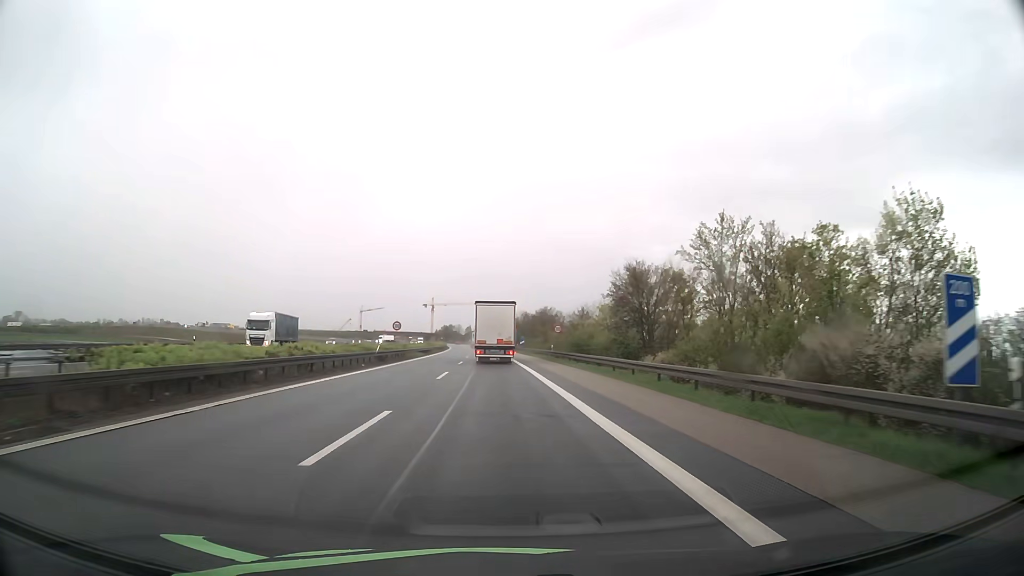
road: motorway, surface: asphalt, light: Day
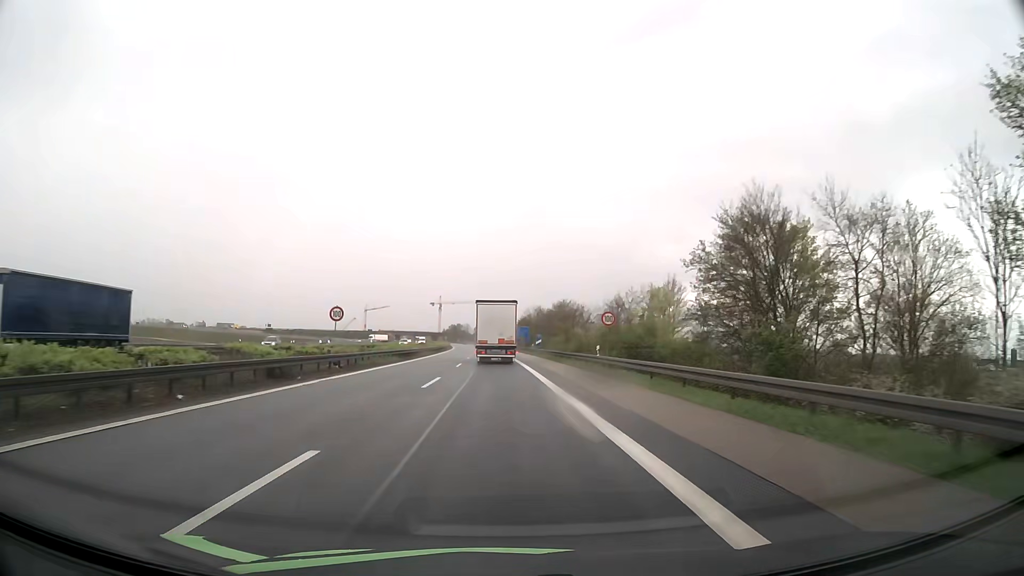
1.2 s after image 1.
(-0.2, +23.1) m; -1°
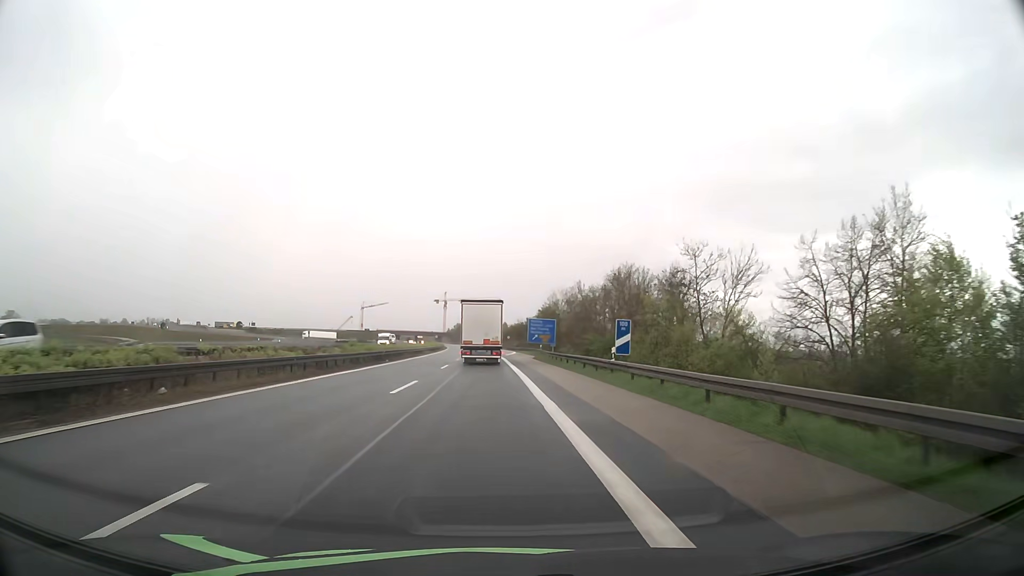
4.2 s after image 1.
(-0.3, +56.3) m; -1°
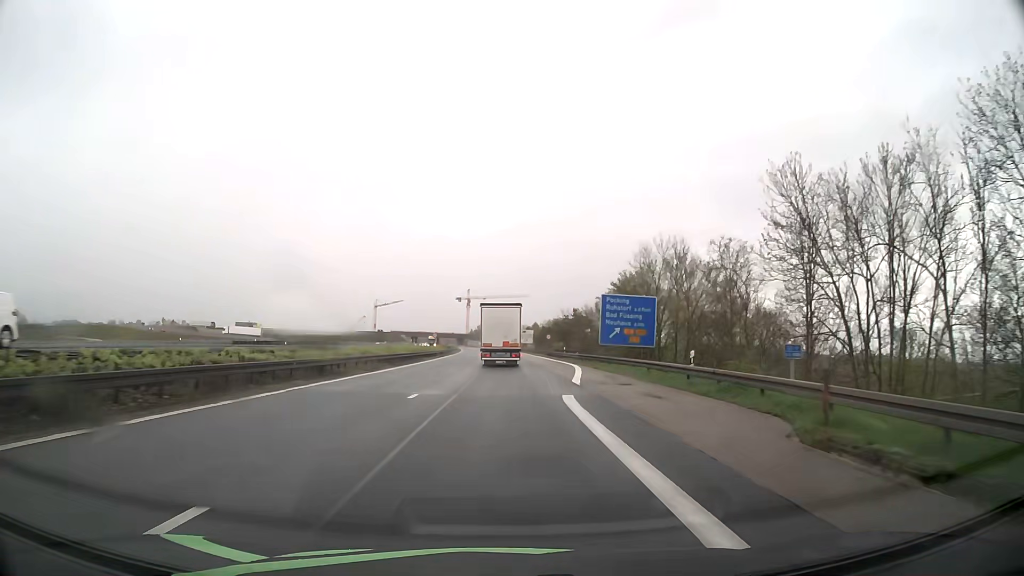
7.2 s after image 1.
(-1.4, +55.1) m; -2°
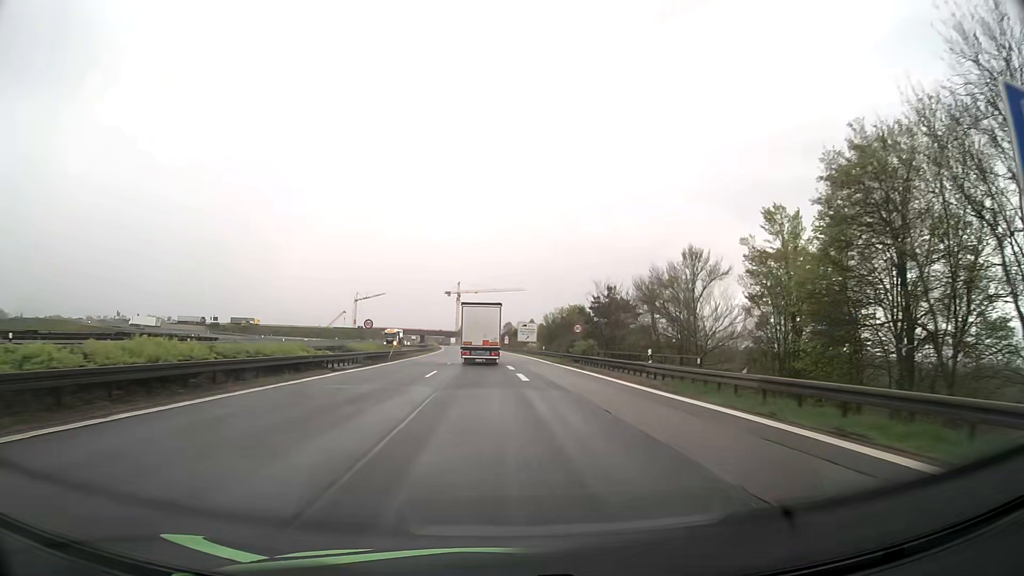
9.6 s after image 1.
(0.0, +43.9) m; 0°
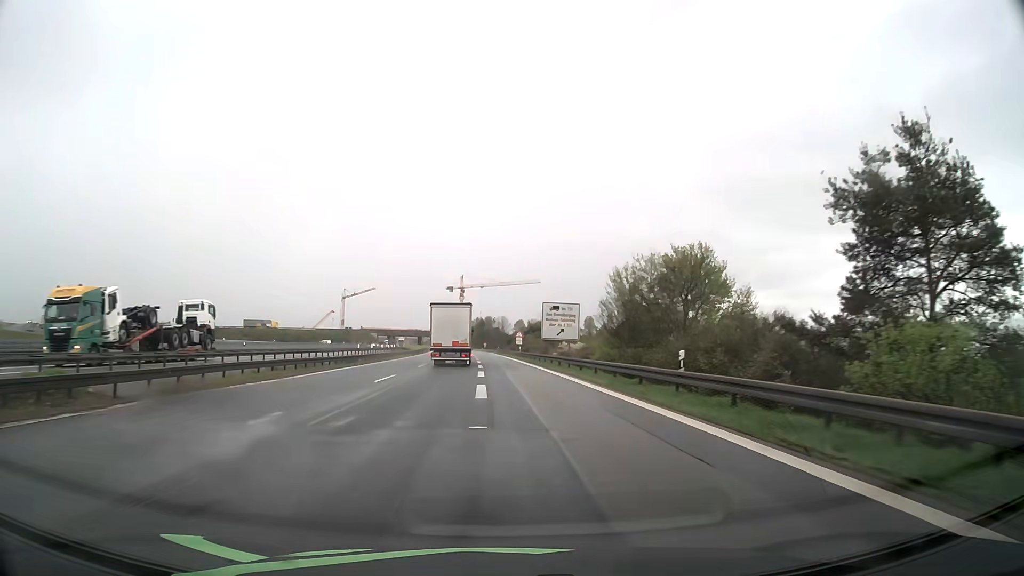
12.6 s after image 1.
(0.0, +56.9) m; -1°
